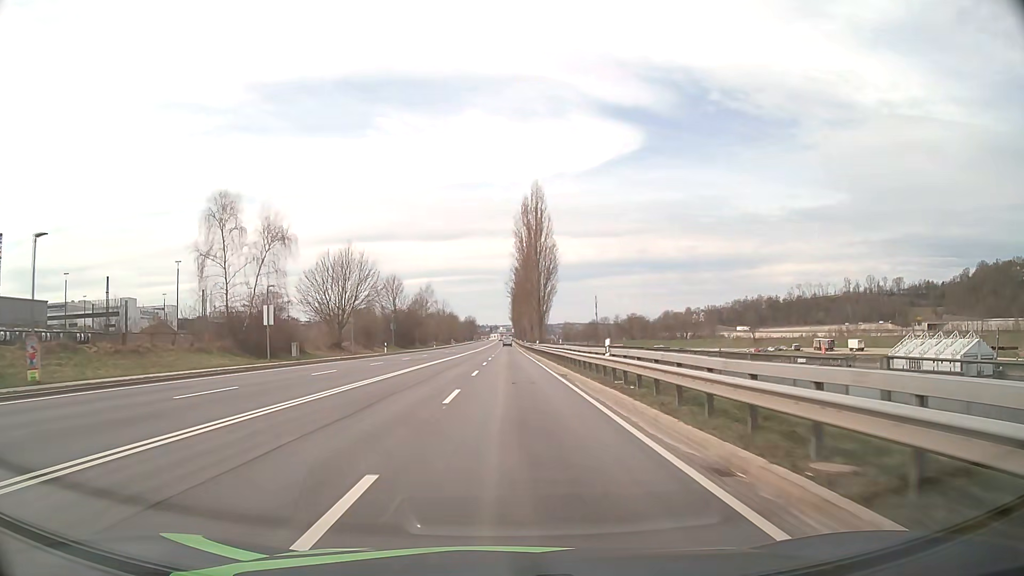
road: primary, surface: asphalt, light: Day
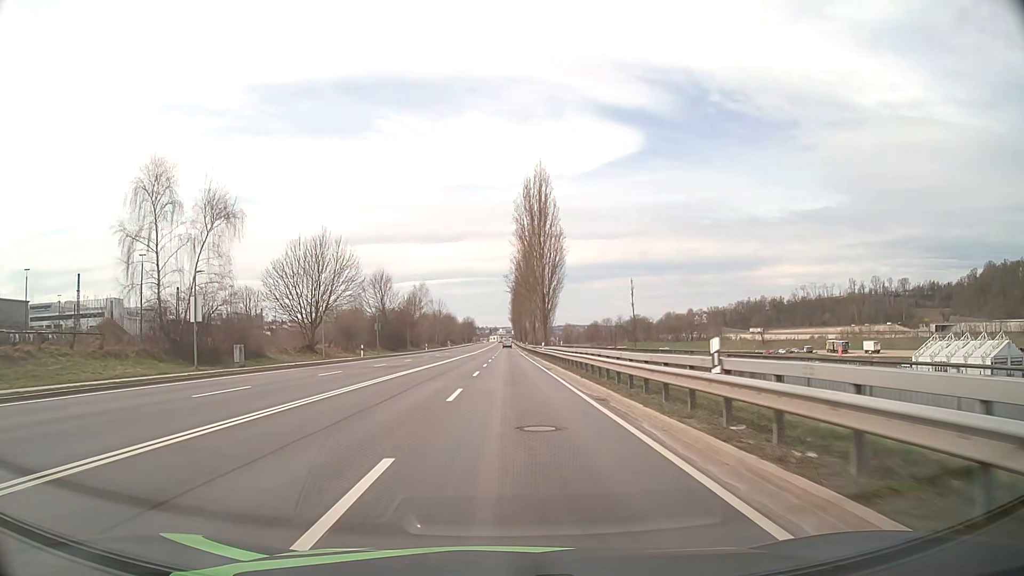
(0.0, +11.0) m; 0°
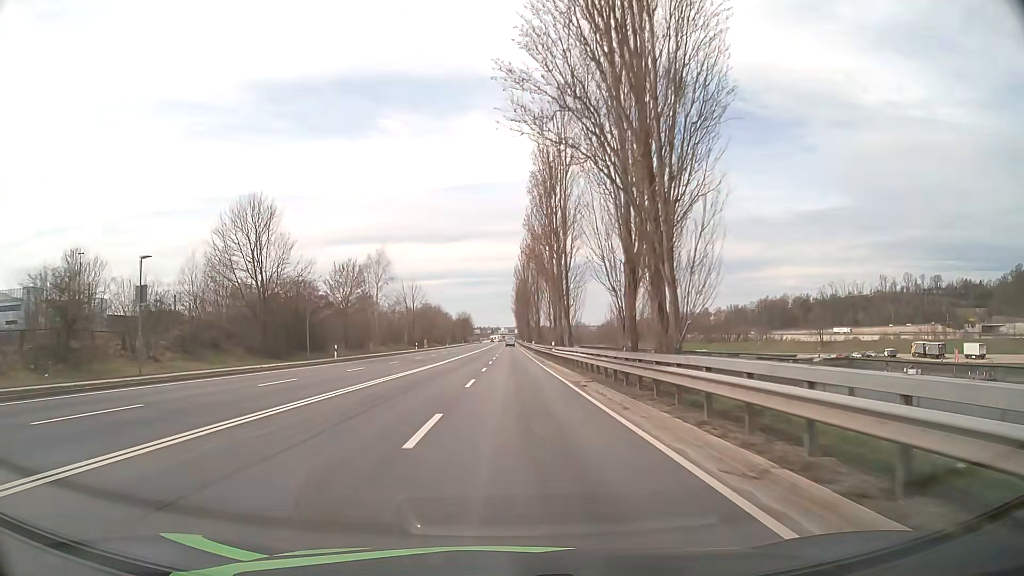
(0.0, +55.1) m; 0°
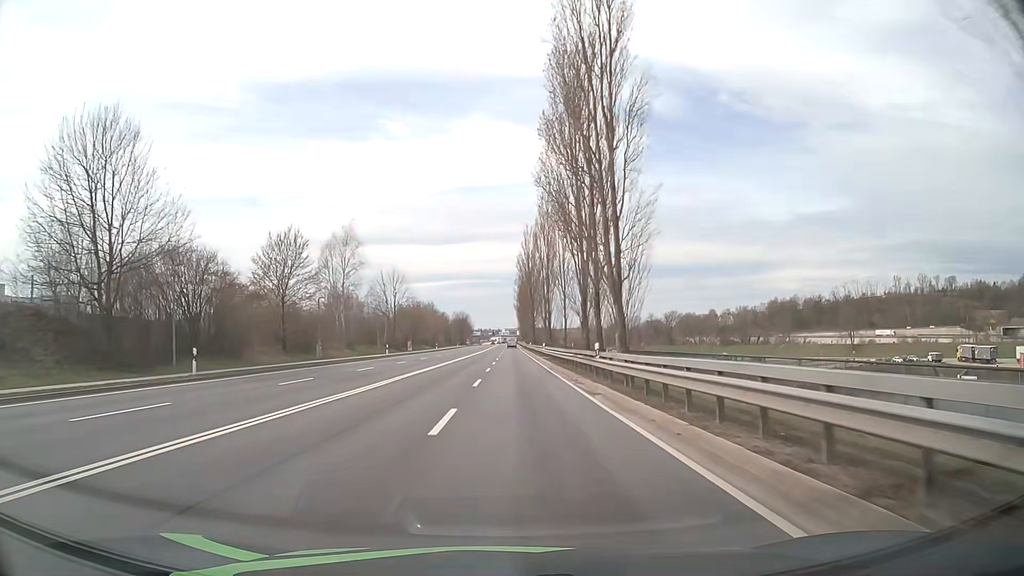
(0.0, +22.4) m; 0°
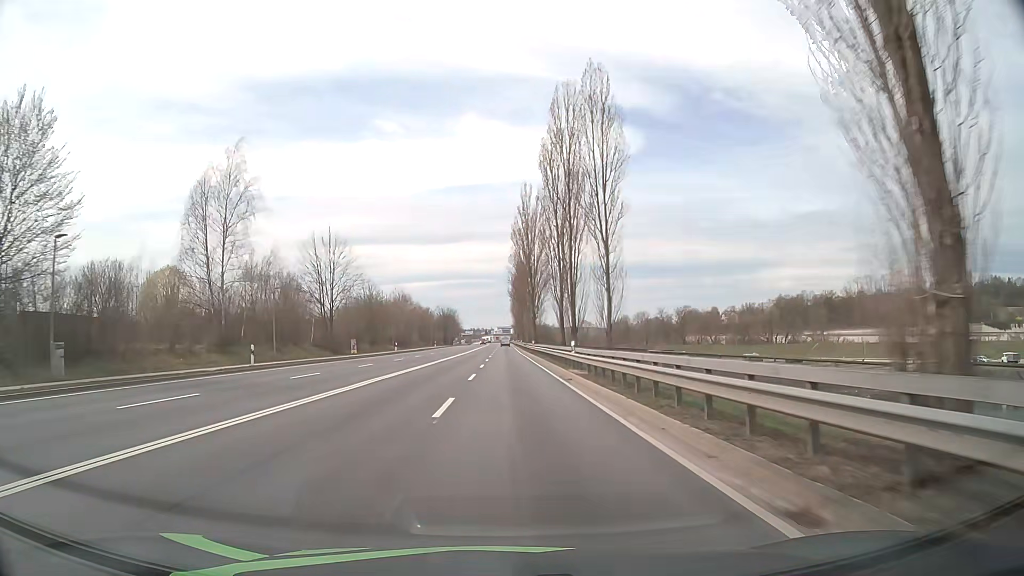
(+0.3, +34.1) m; +1°
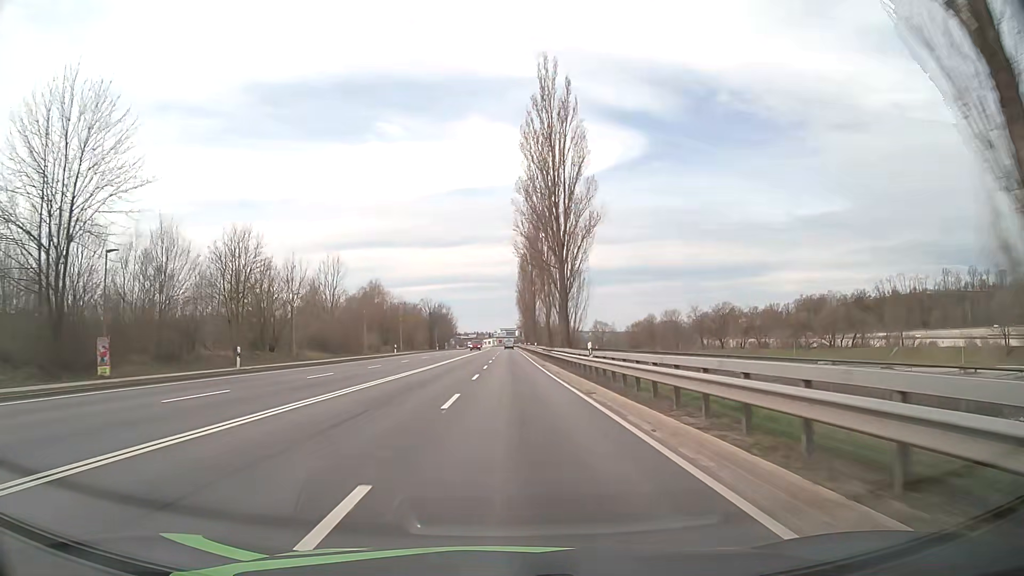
(-0.2, +46.2) m; 0°
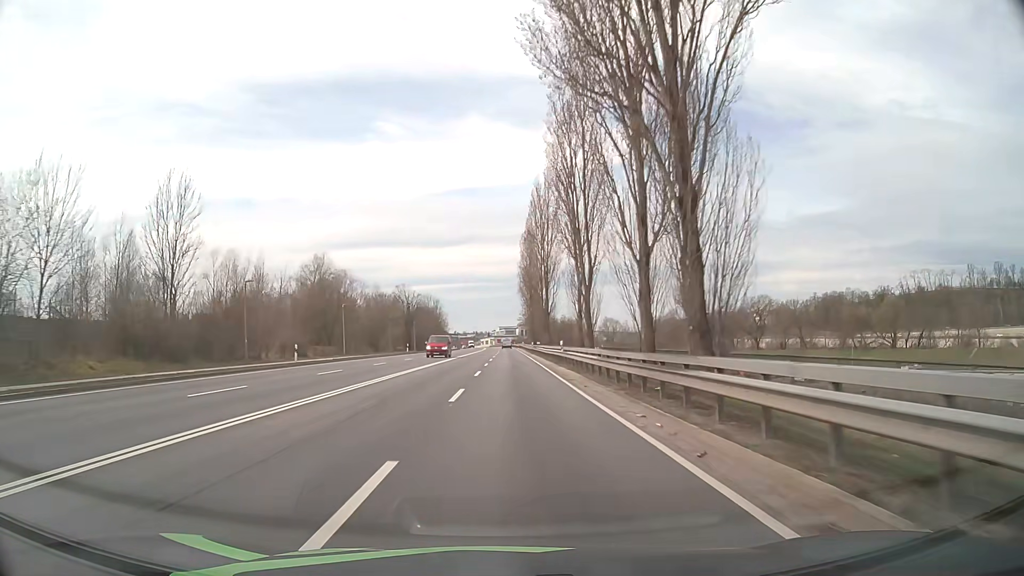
(+0.1, +34.8) m; 0°
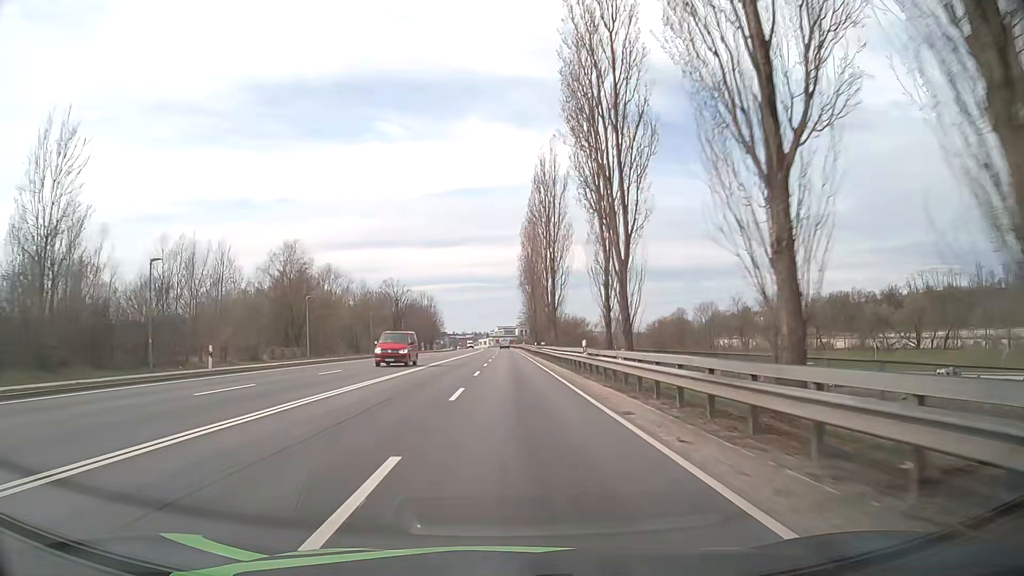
(0.0, +11.7) m; 0°
(0, +10) (0, +20) (0, +30) (0, +40) (0, +50) (0, +60) (0, +70) (0, +80) (0, +90) (0, +100) m
